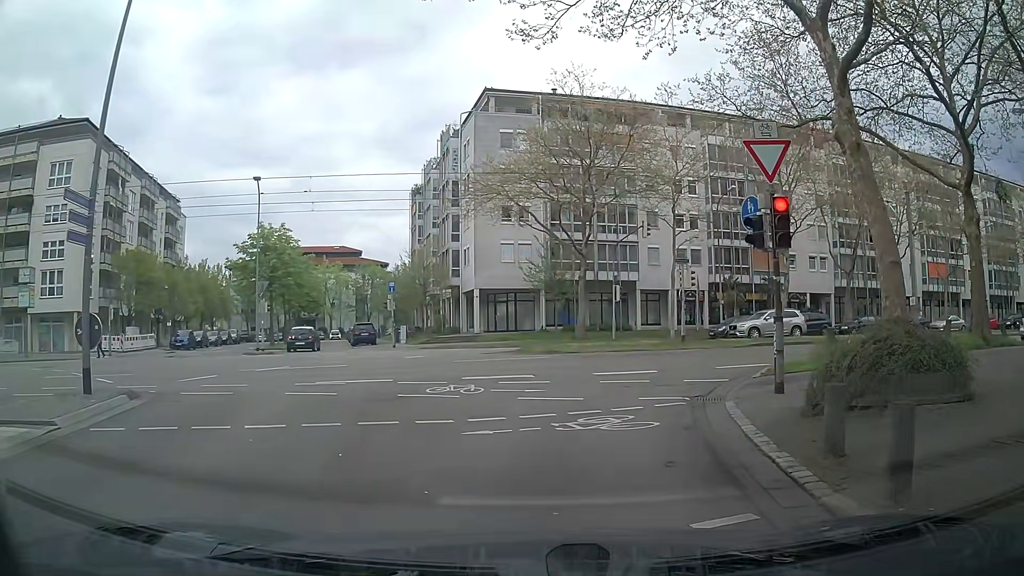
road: residential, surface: asphalt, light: Day
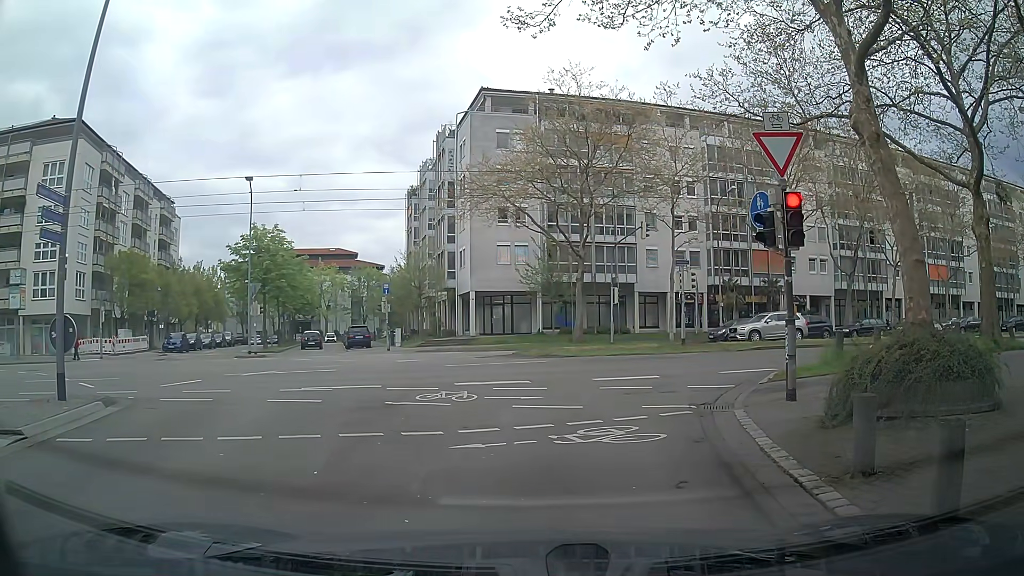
(0.0, +0.7) m; 0°
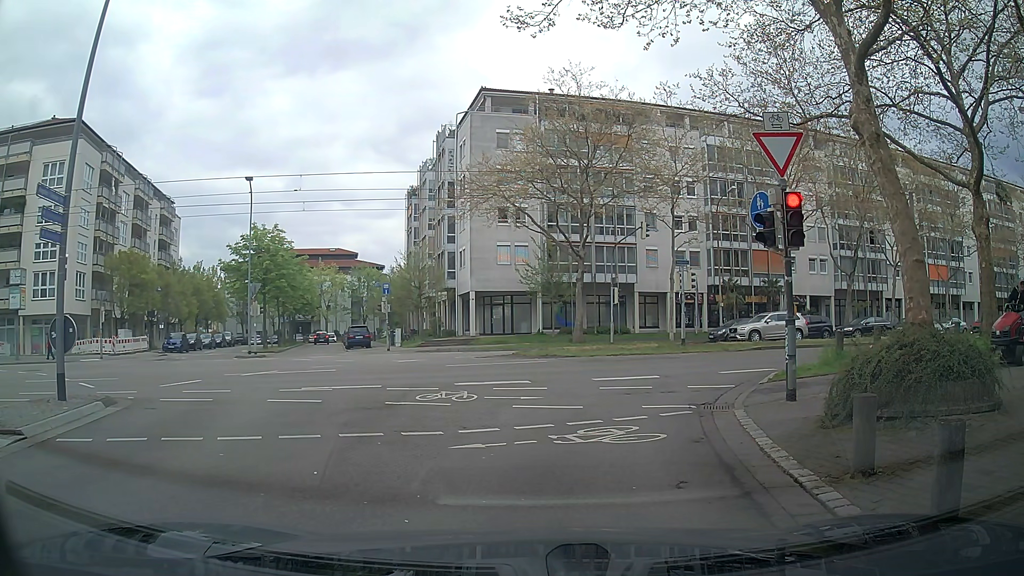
(0.0, +0.1) m; 0°
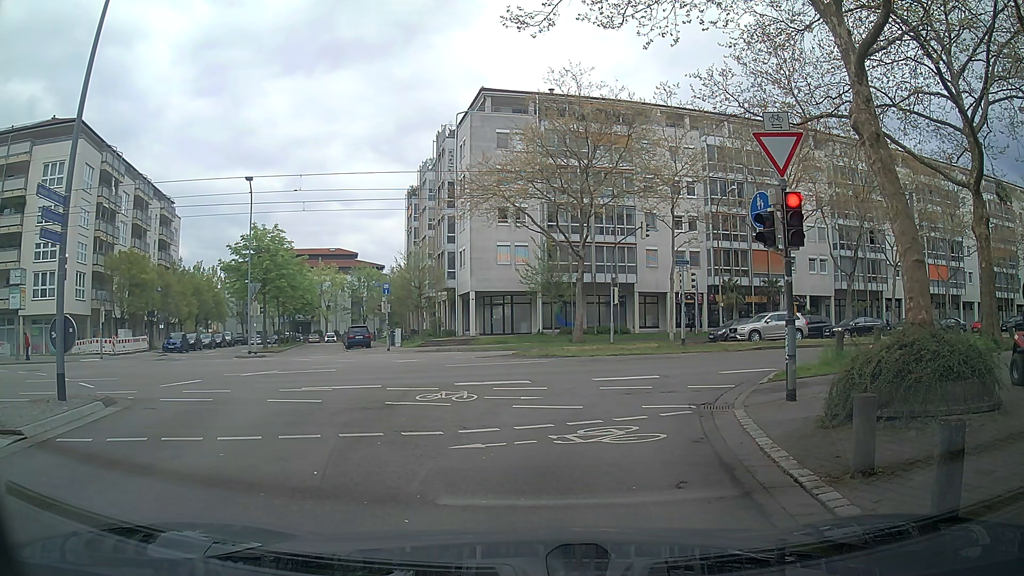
(0.0, 0.0) m; 0°
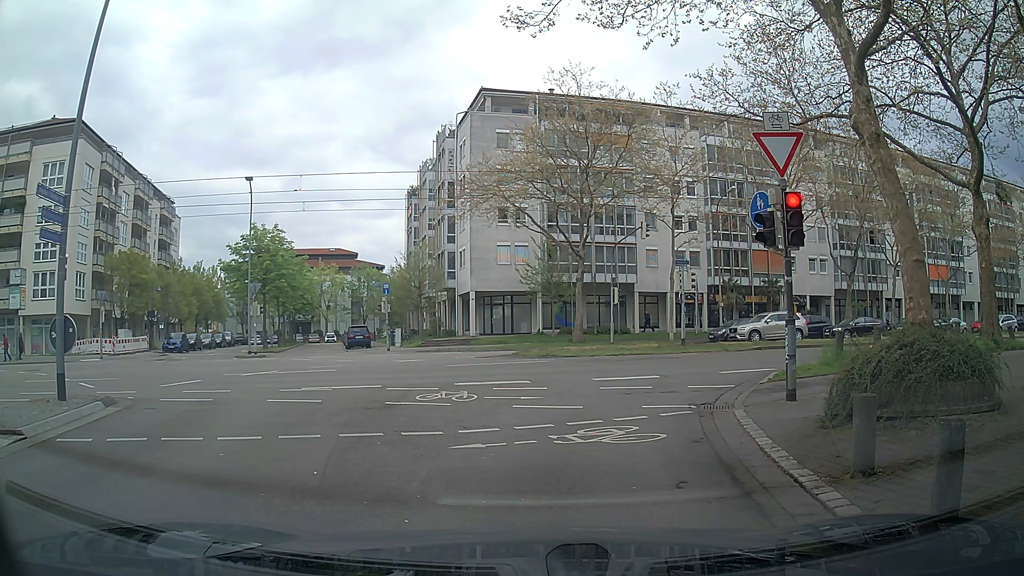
(0.0, 0.0) m; 0°
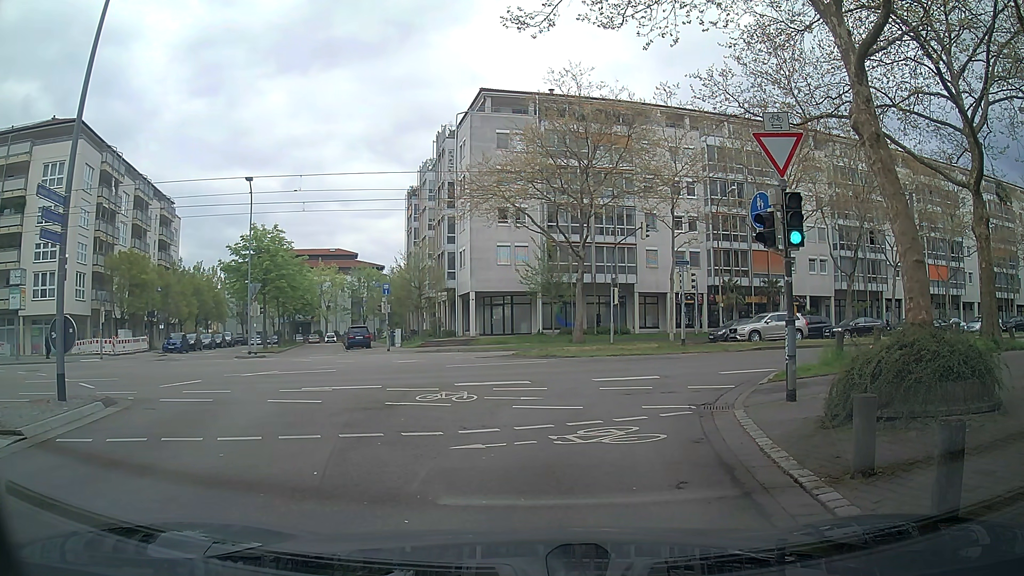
(0.0, 0.0) m; 0°
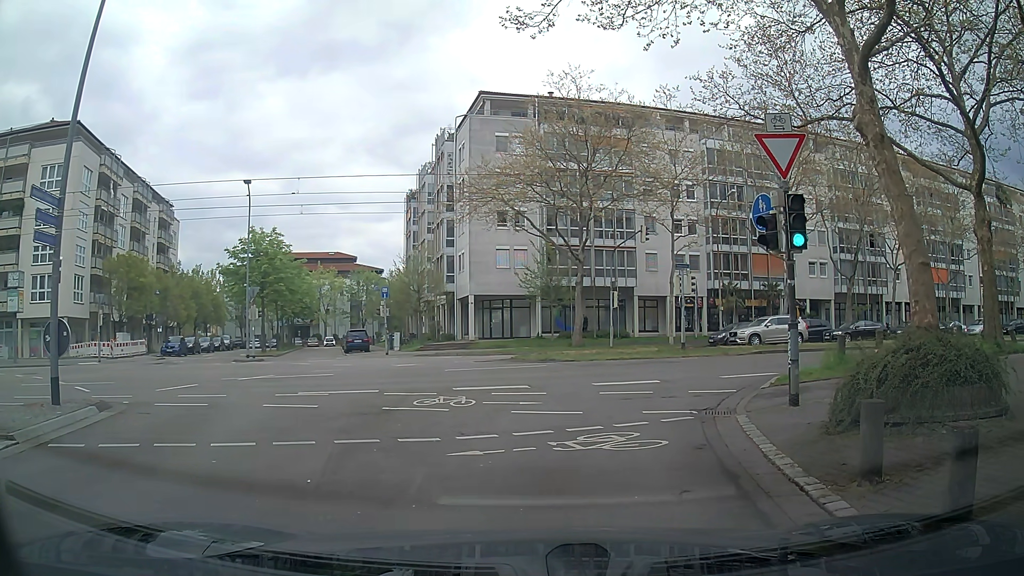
(0.0, +0.2) m; 0°
